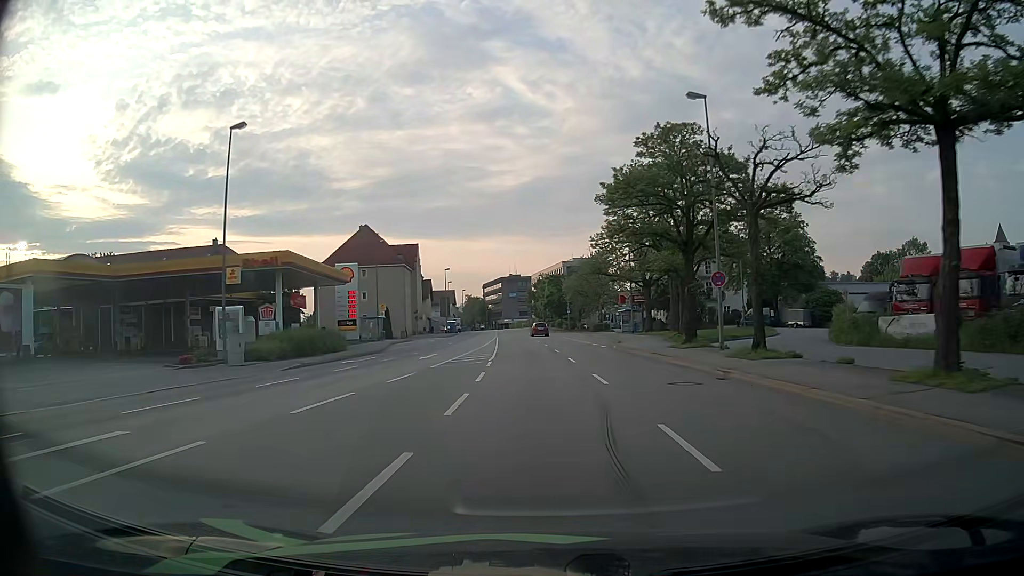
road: primary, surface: asphalt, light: Day
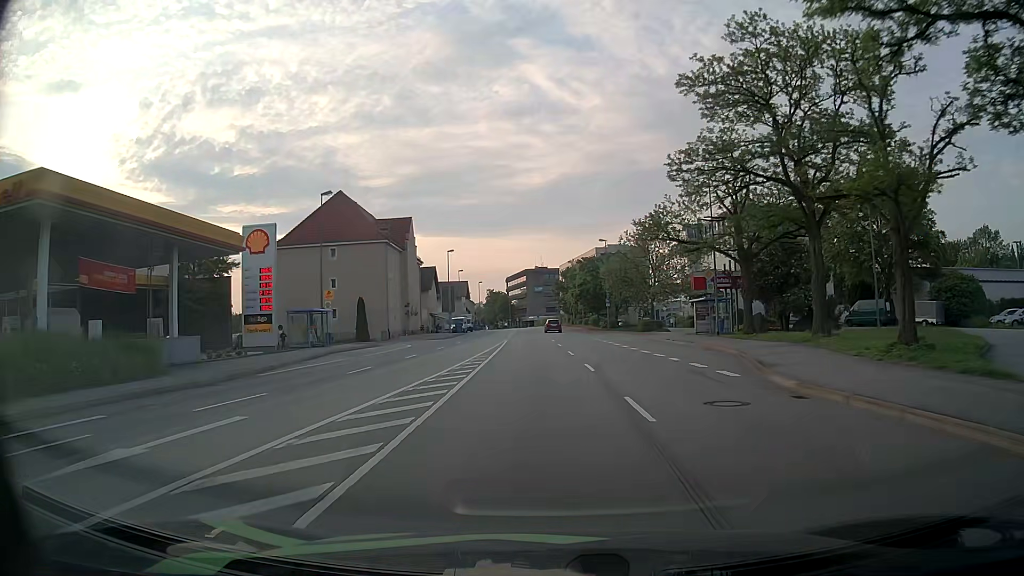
(-0.5, +23.9) m; -2°
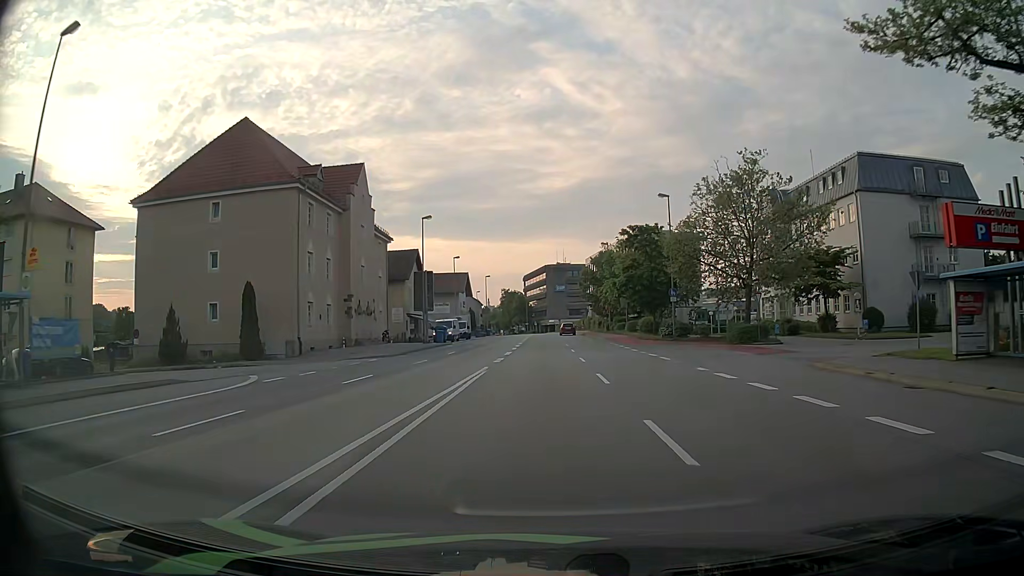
(-0.6, +29.4) m; -2°
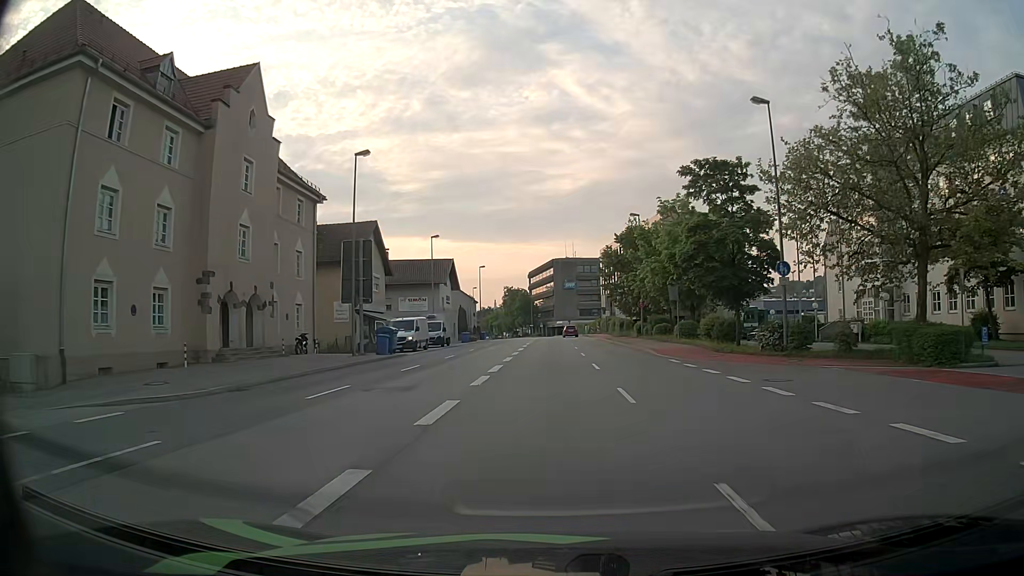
(-0.1, +21.6) m; -1°
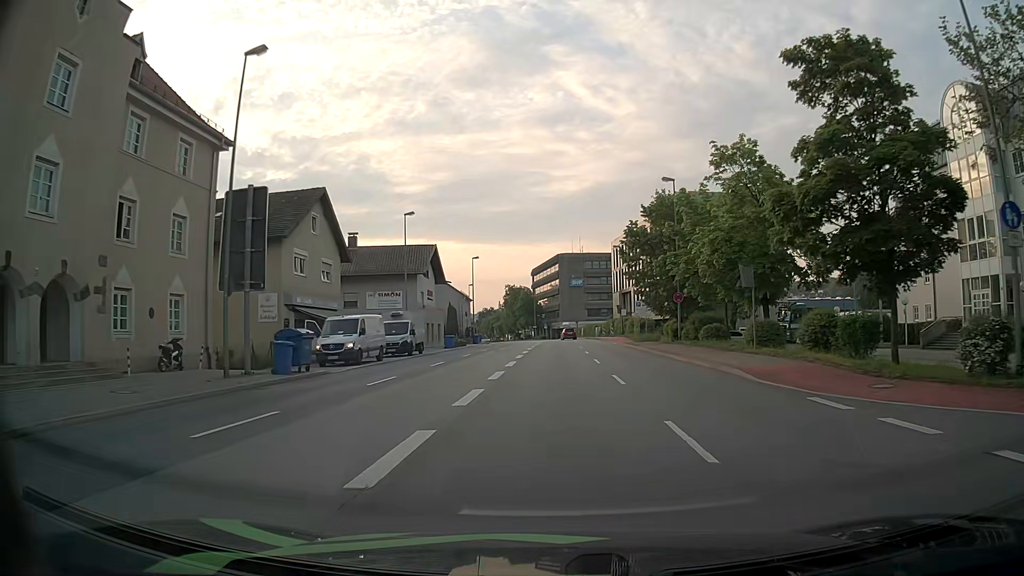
(0.0, +14.3) m; 0°
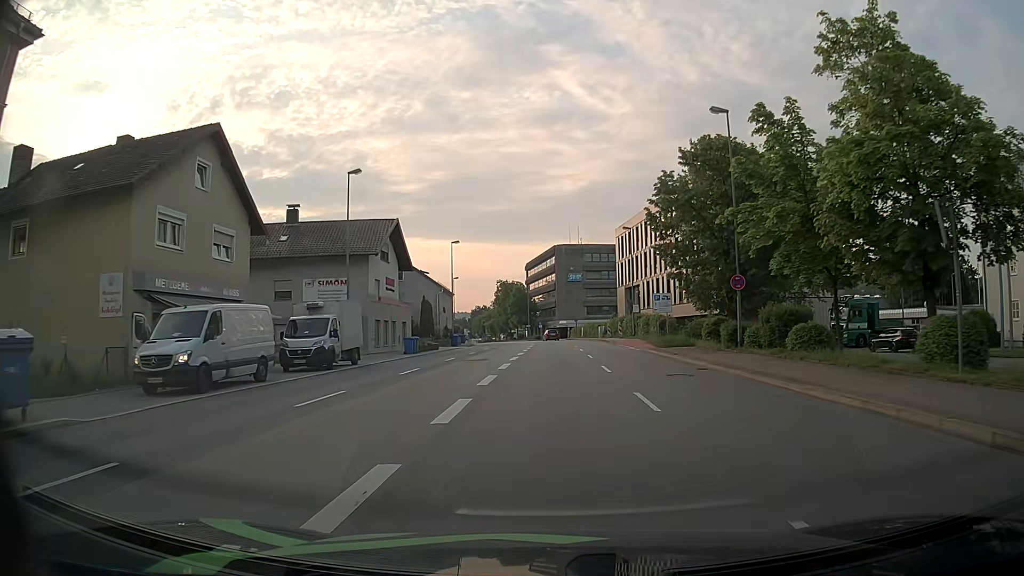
(0.0, +14.1) m; 0°
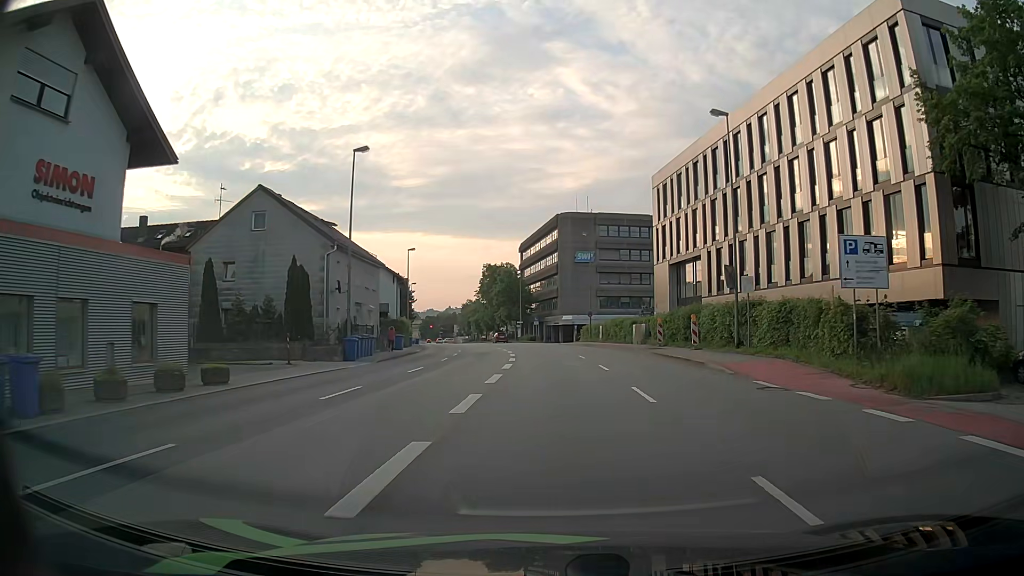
(+0.1, +34.7) m; 0°
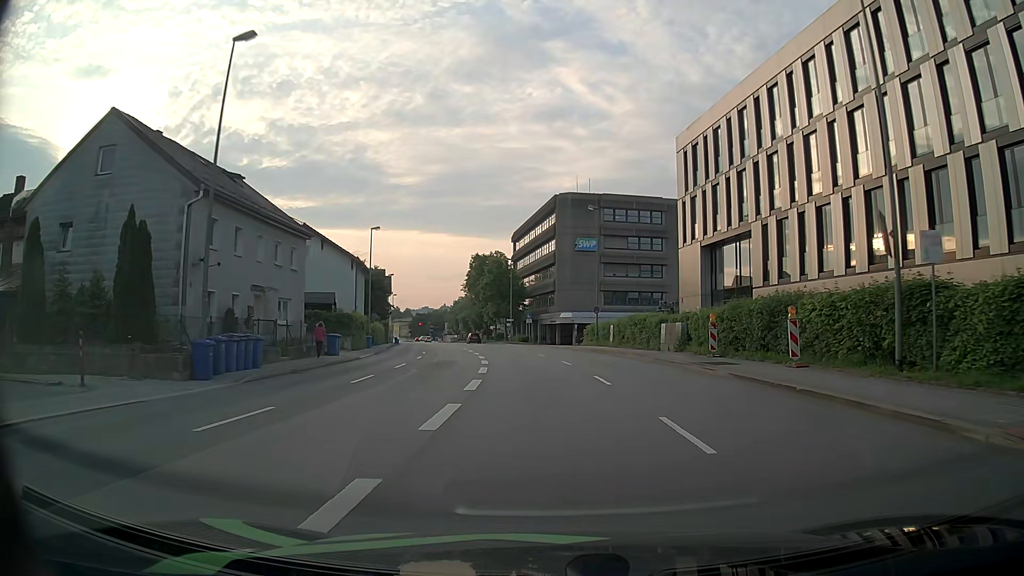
(+0.1, +14.0) m; +1°
(0, +10) (0, +20) (0, +30) (0, +40) (-2, +50) (-3, +60) (-5, +70) (-7, +79) (-9, +89) (-11, +99) m
